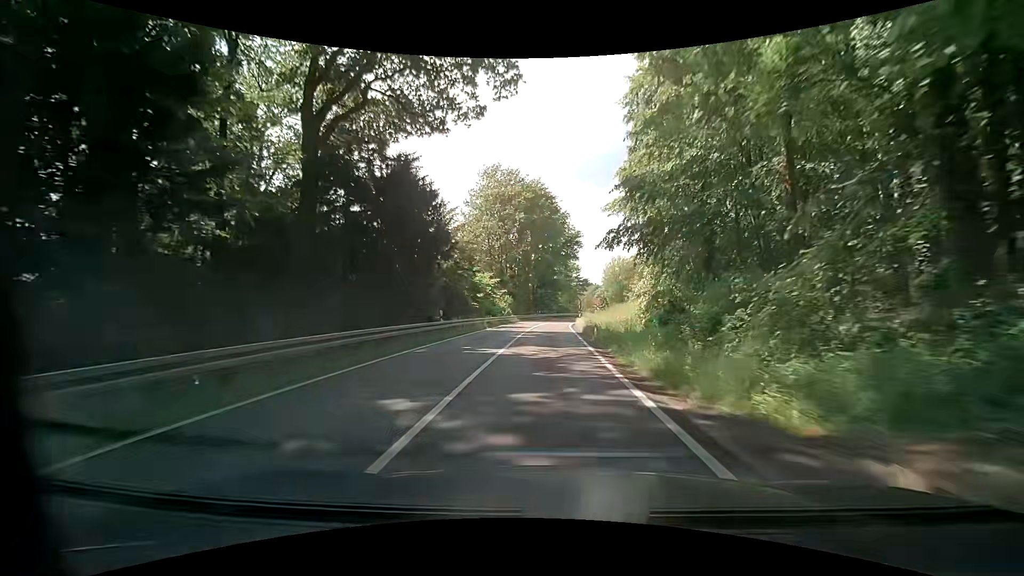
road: secondary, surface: asphalt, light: Day
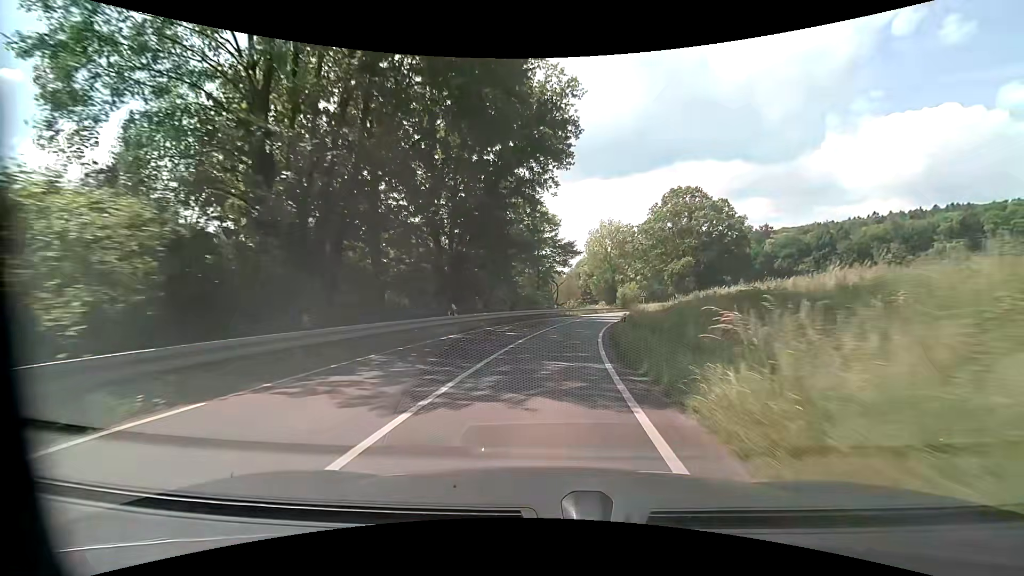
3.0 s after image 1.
(+2.2, +50.5) m; +6°
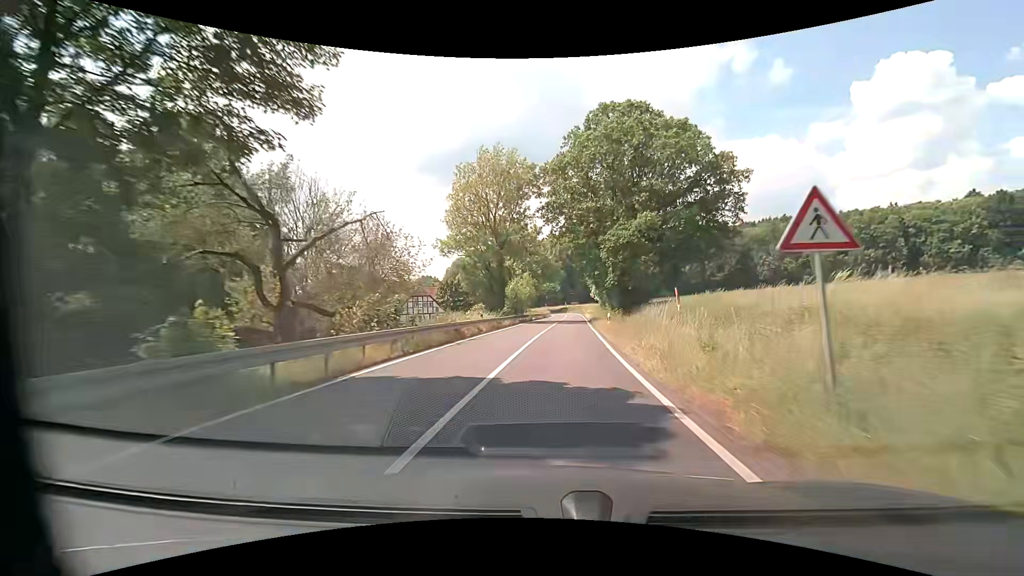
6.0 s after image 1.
(+4.5, +44.5) m; +13°
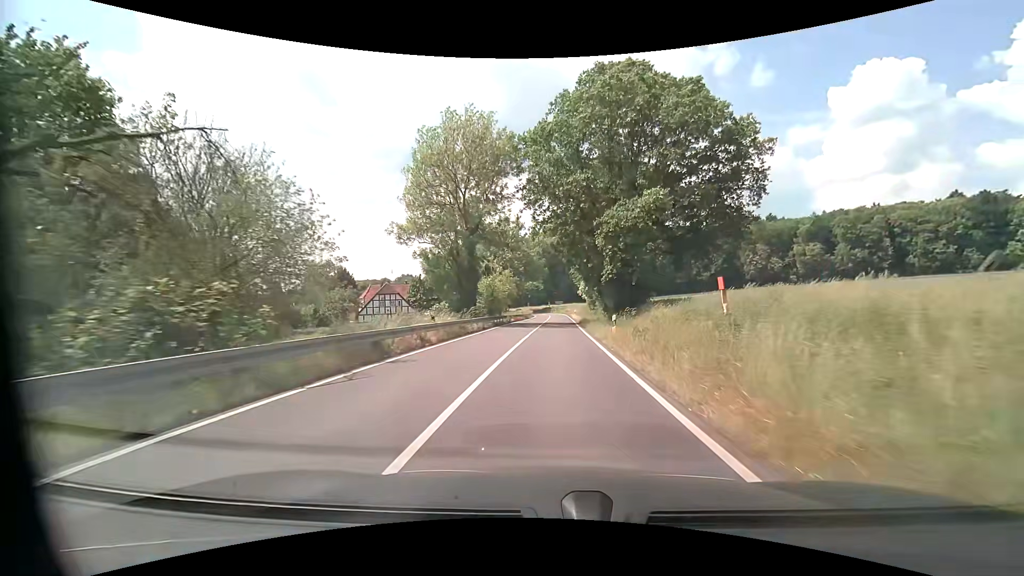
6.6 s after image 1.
(+0.2, +9.0) m; +3°
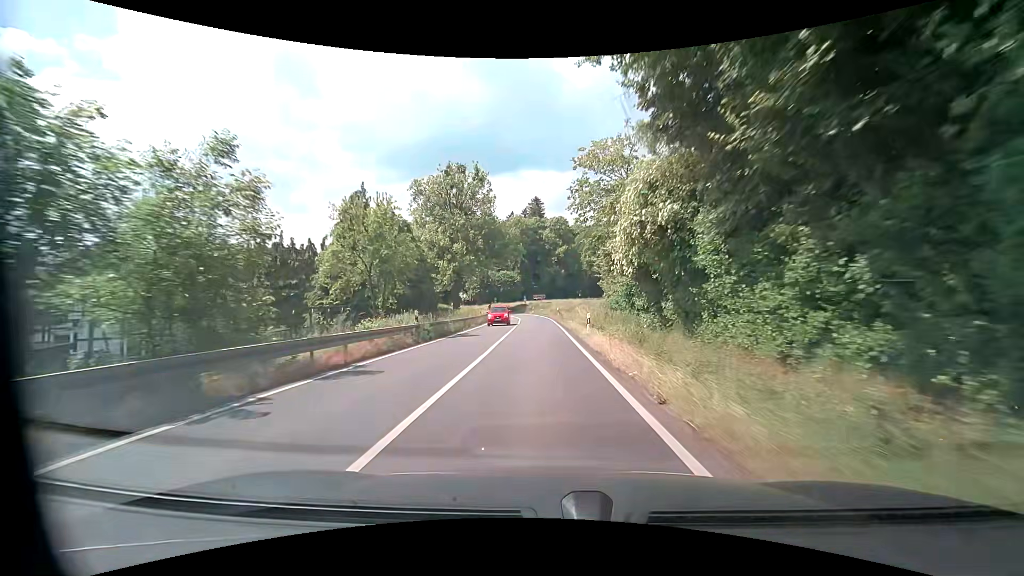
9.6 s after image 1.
(+1.1, +48.6) m; +1°
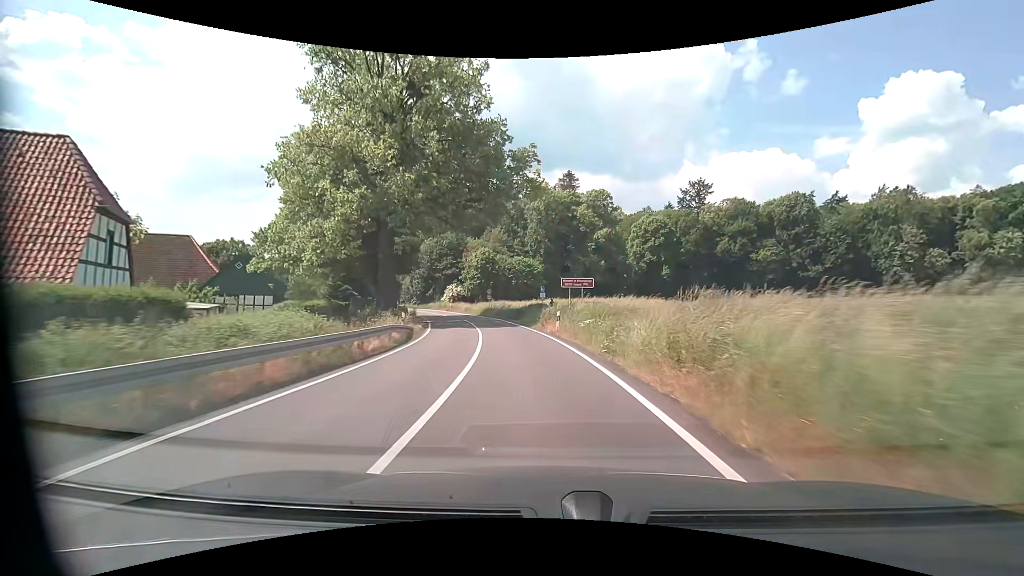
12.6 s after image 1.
(-0.6, +48.7) m; -3°
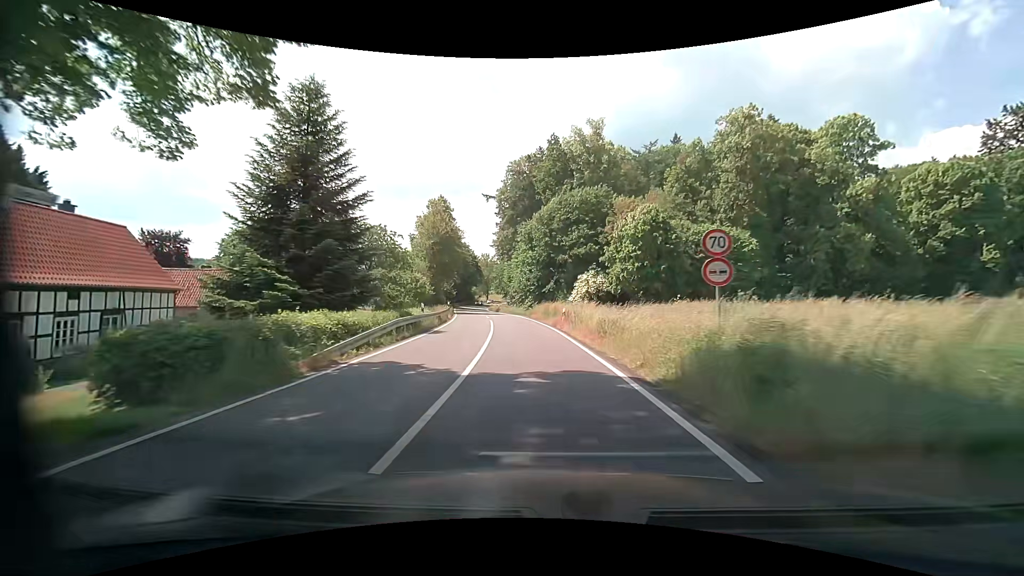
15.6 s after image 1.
(-6.0, +46.0) m; -17°
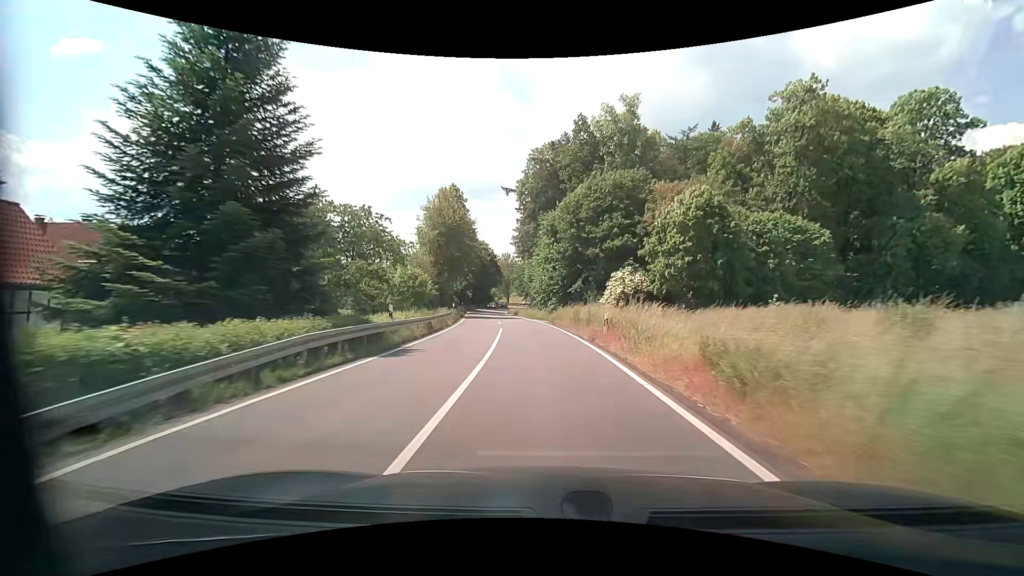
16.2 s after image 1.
(-0.2, +9.3) m; -3°
